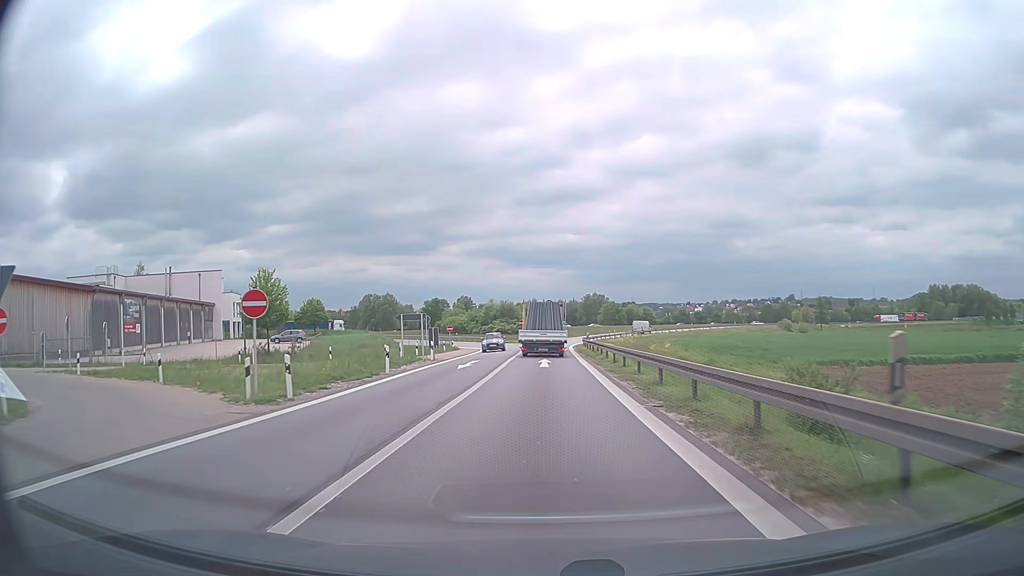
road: motorway_link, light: Day
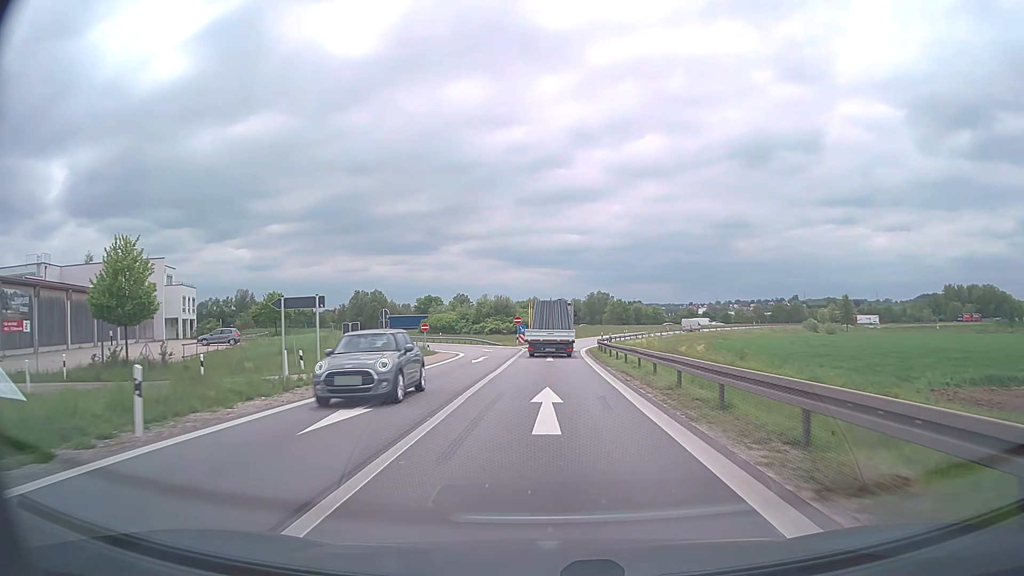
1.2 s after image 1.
(0.0, +17.6) m; 0°
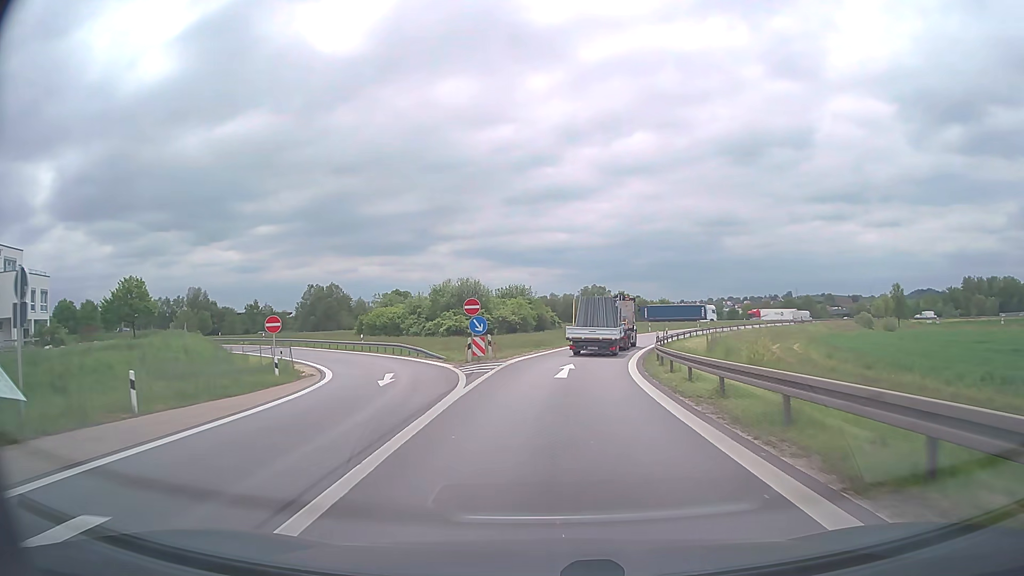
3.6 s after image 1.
(+0.2, +34.4) m; +1°
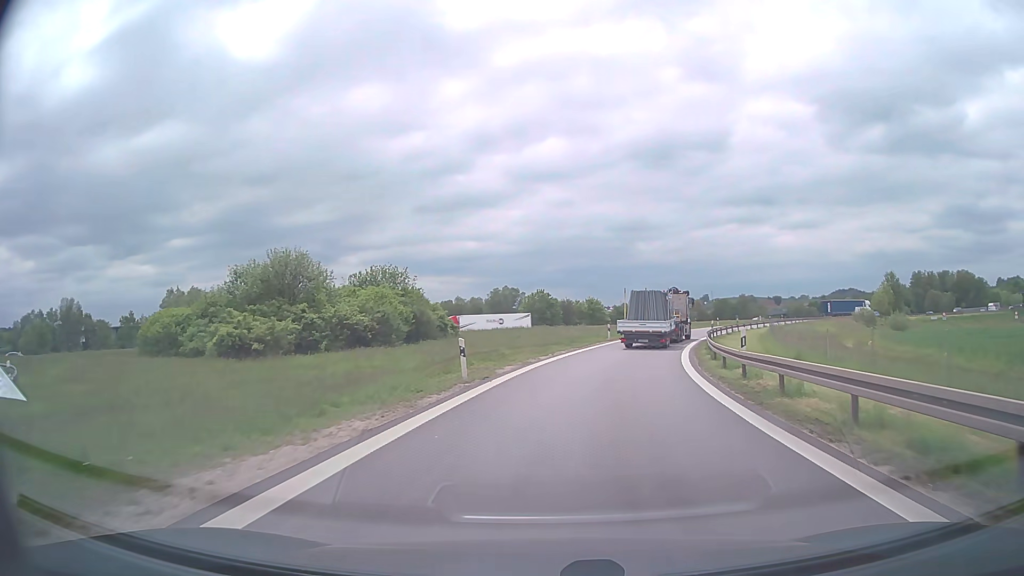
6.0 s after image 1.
(+1.7, +33.1) m; +7°
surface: asphalt
(0, +10) (+1, +20) (+3, +30) (+6, +39) (+9, +49) (+12, +58) (+16, +67) (+21, +76) (+26, +85) (+32, +93) m
